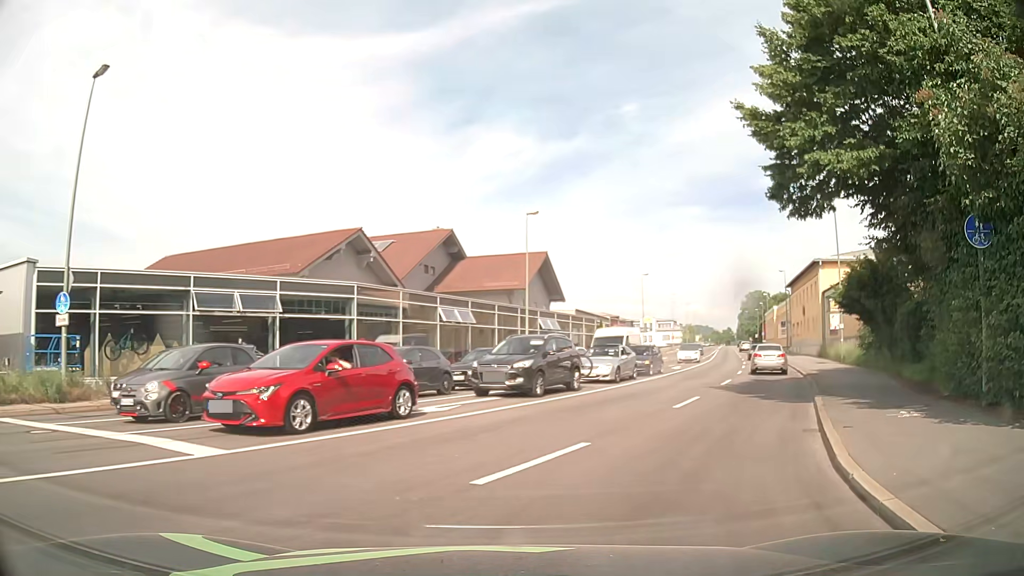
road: tertiary_link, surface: asphalt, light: Day
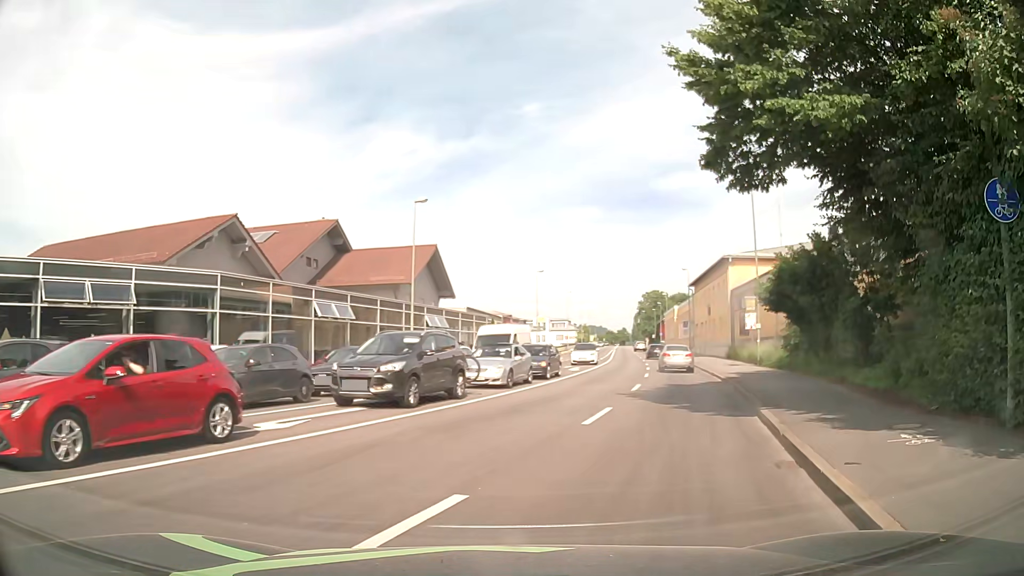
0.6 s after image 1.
(+0.3, +3.4) m; +9°
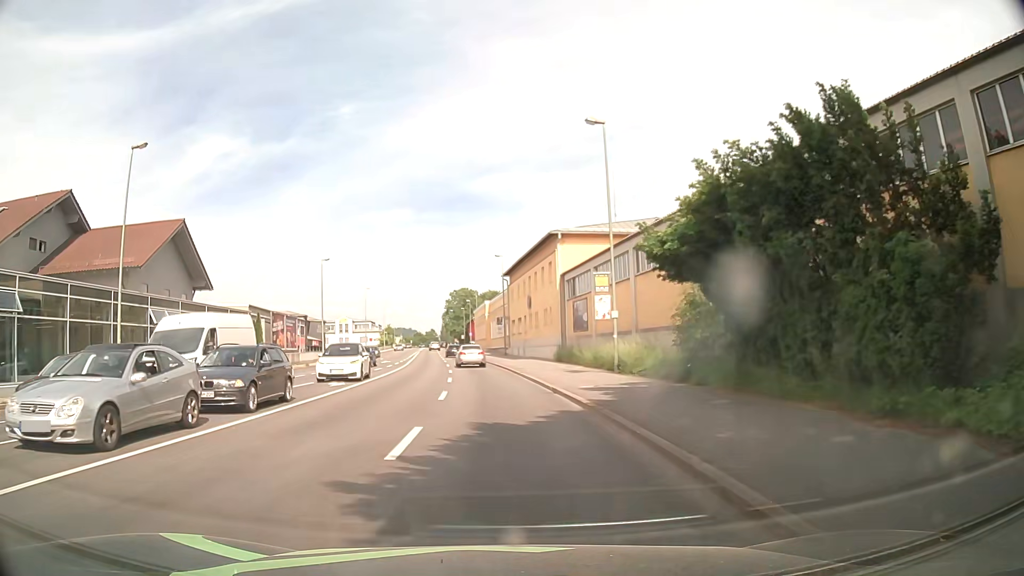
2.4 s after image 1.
(+2.6, +12.8) m; +17°
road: primary
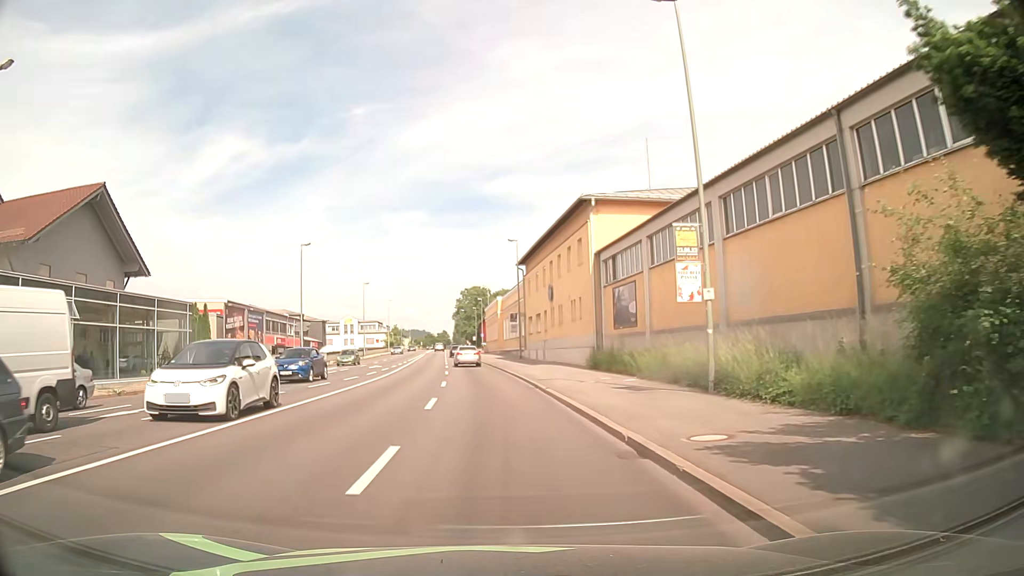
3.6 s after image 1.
(-0.2, +11.3) m; -2°
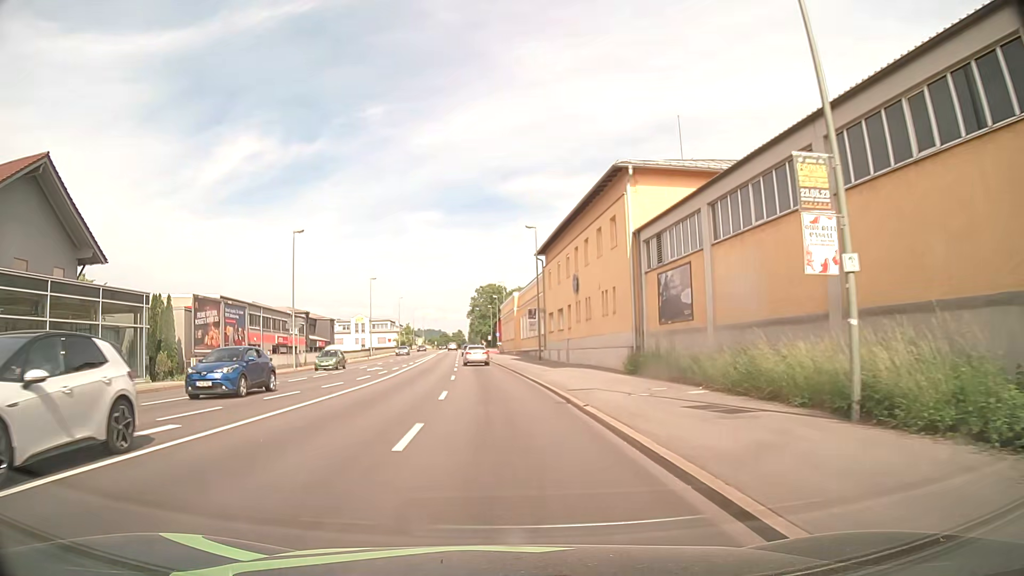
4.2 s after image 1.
(-0.1, +6.4) m; -1°
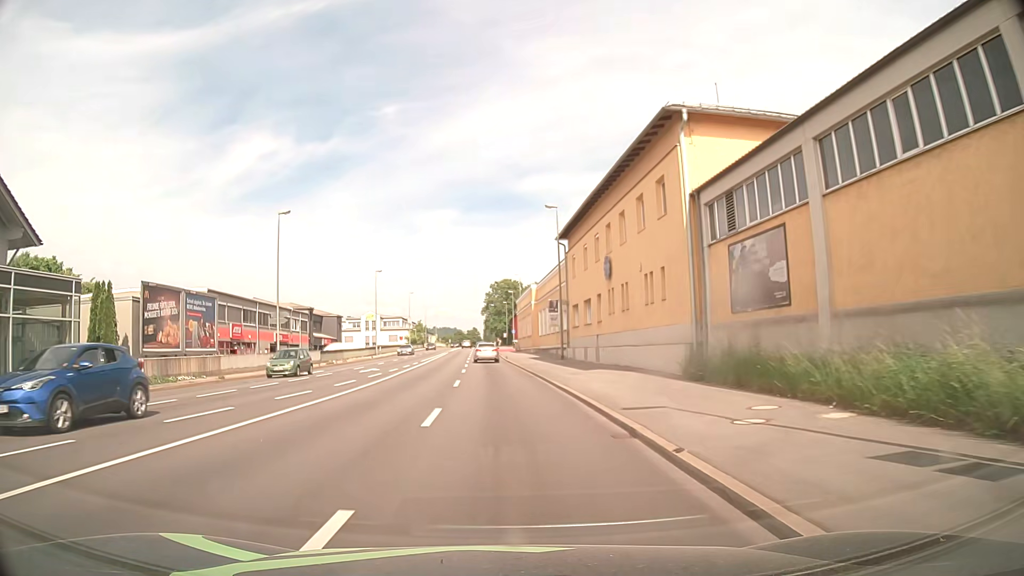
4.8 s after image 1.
(-0.1, +6.8) m; -1°
